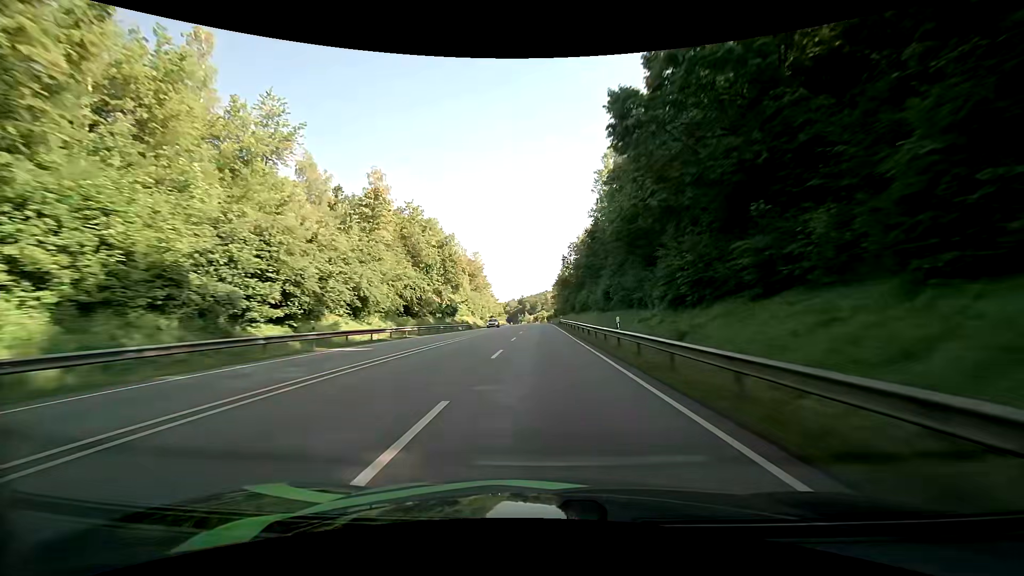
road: primary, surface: asphalt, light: Day
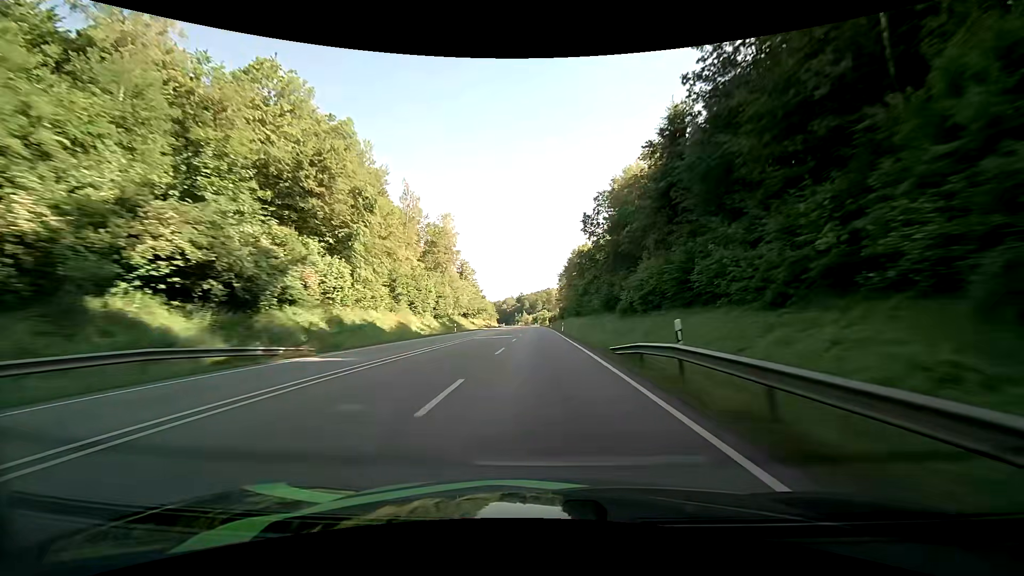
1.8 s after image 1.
(+0.2, +57.9) m; 0°
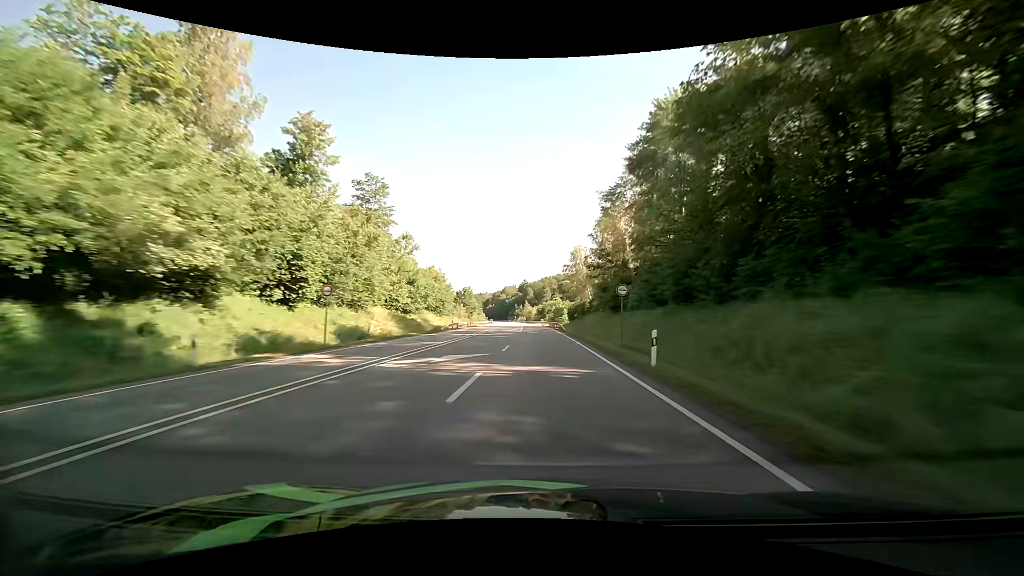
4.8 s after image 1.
(-0.2, +95.5) m; 0°
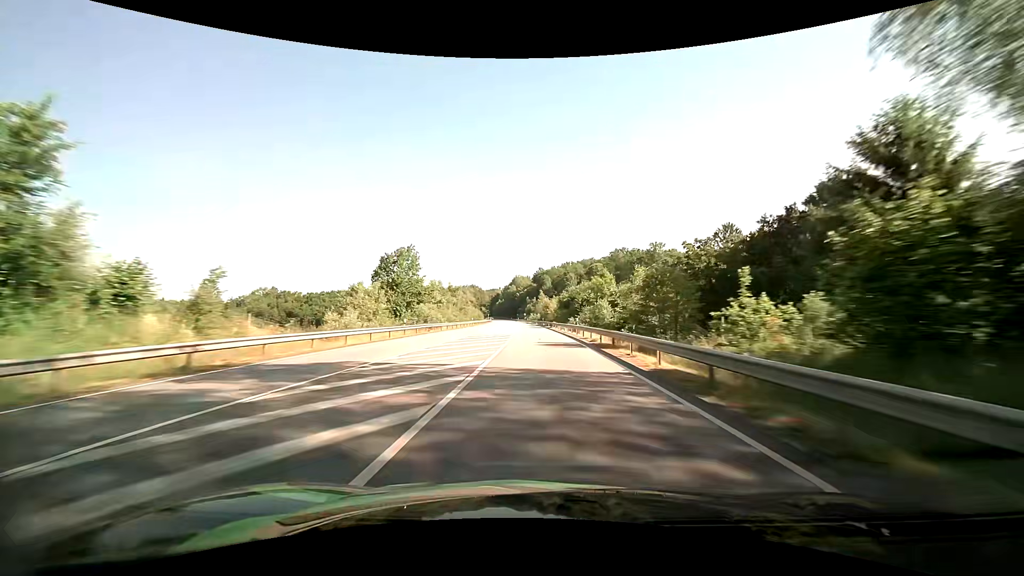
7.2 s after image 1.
(-1.3, +77.4) m; -2°
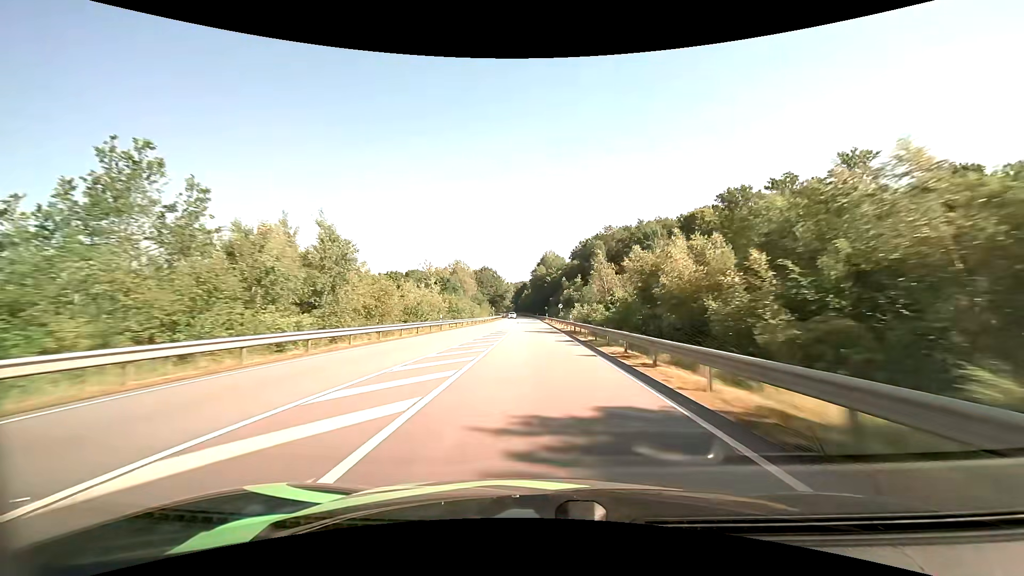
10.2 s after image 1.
(-3.0, +92.0) m; -4°
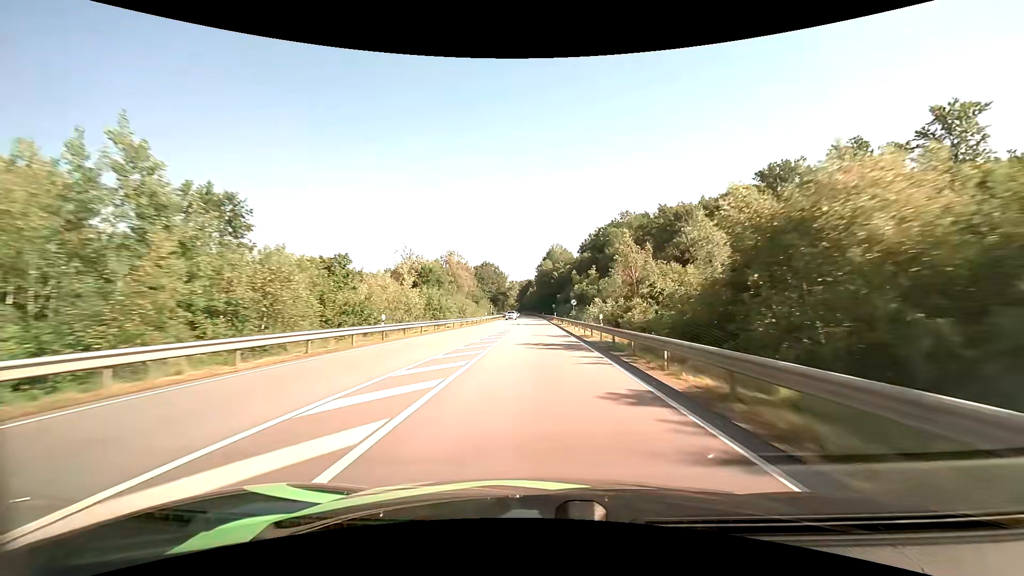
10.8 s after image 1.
(-0.1, +17.0) m; -1°
(0, +10) (0, +20) (0, +30) (0, +40) (0, +50) (-1, +60) (-1, +70) (-1, +80) (-1, +90) (-2, +100) m
